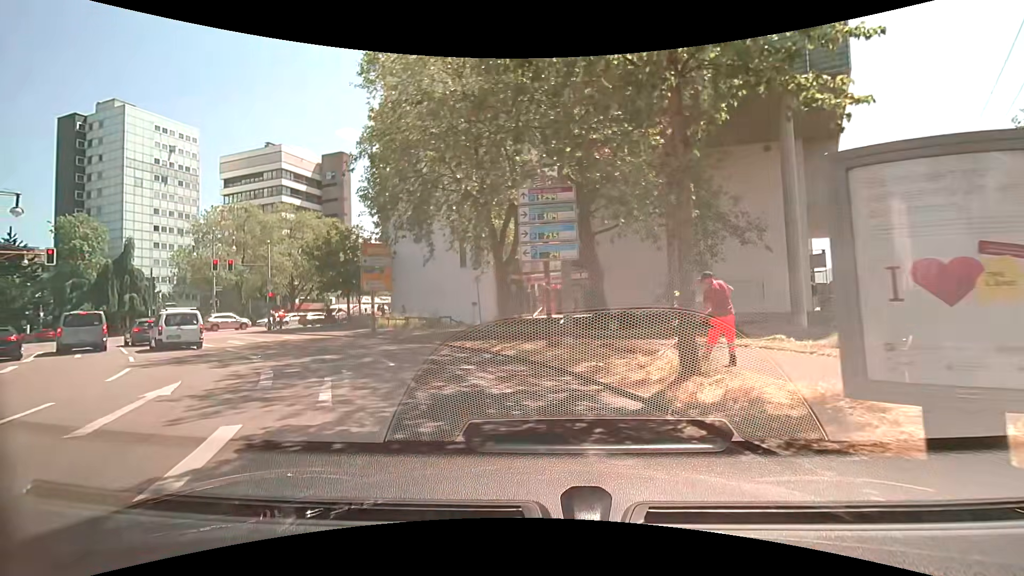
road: secondary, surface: asphalt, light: Day
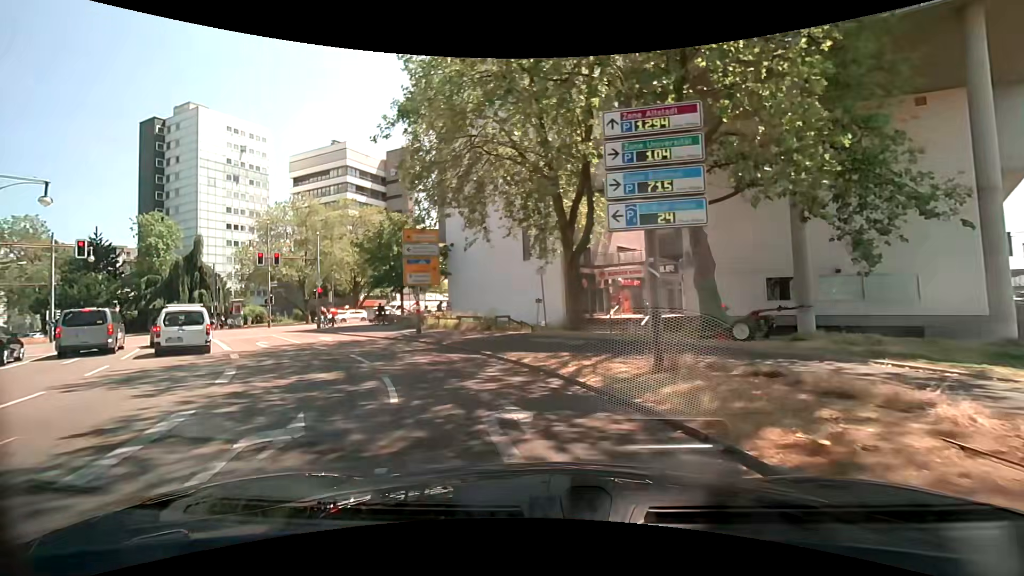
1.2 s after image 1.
(-0.5, +5.4) m; -9°
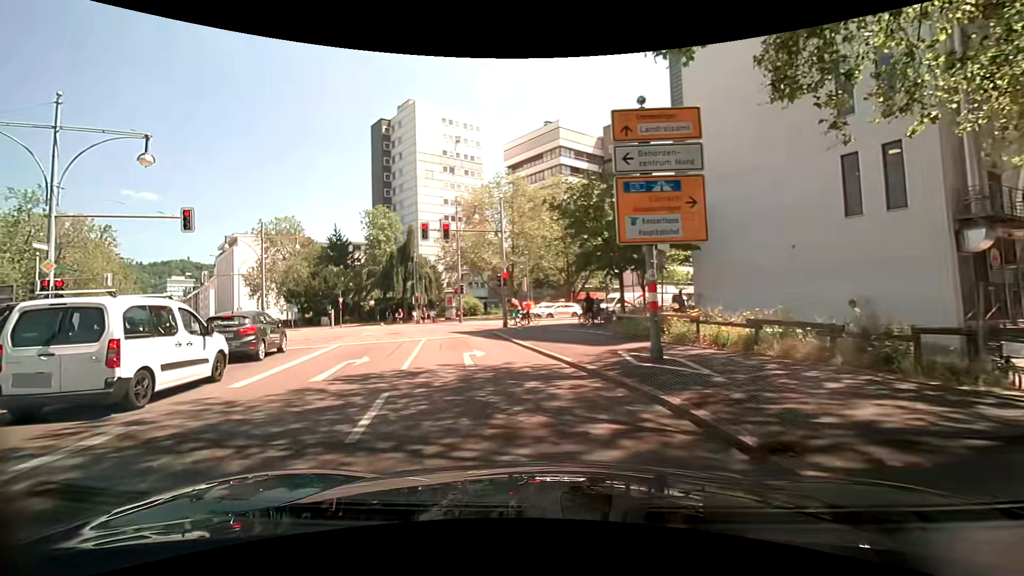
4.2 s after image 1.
(-3.1, +14.2) m; -25°
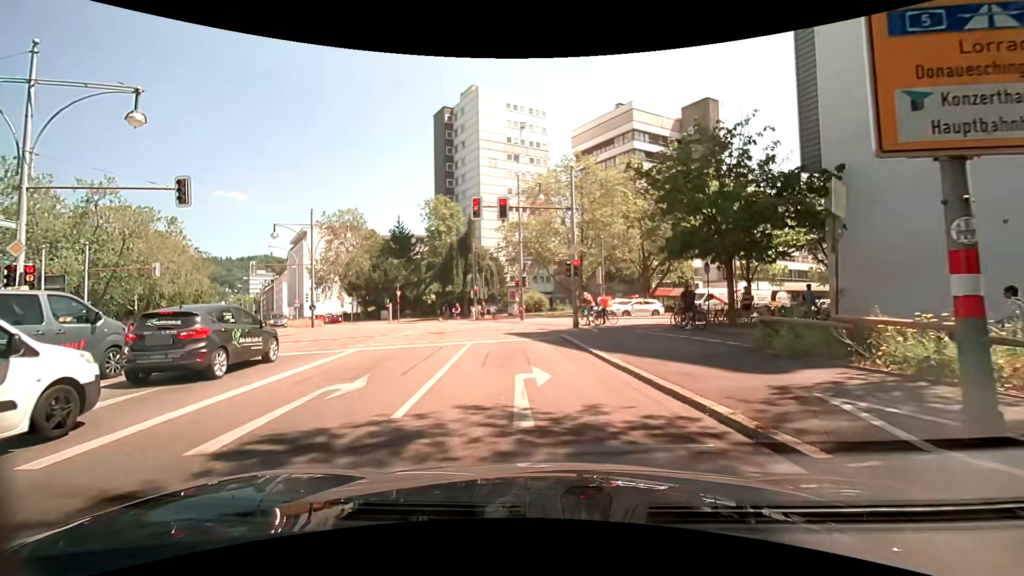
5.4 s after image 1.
(-0.4, +5.4) m; -8°
